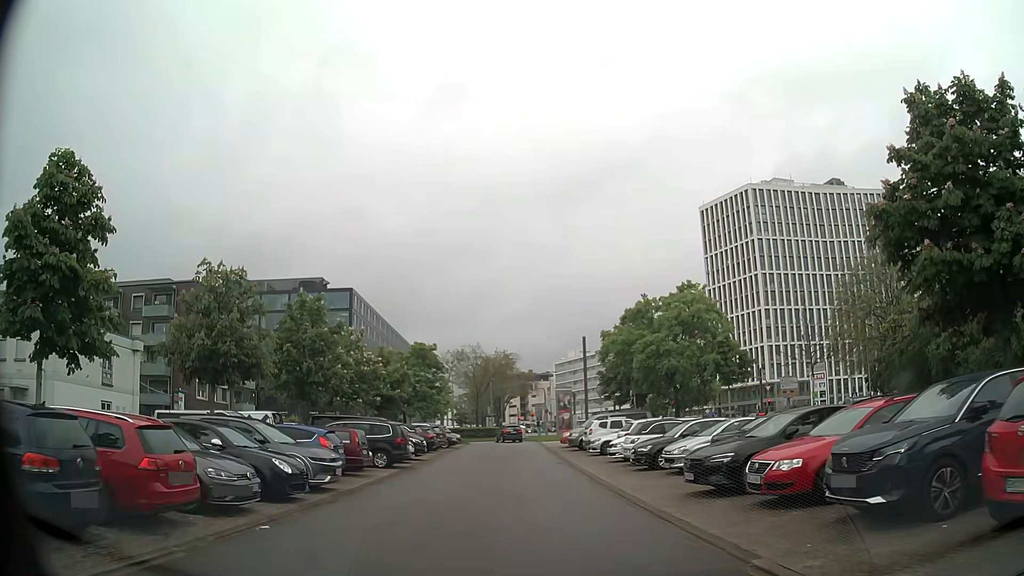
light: Day
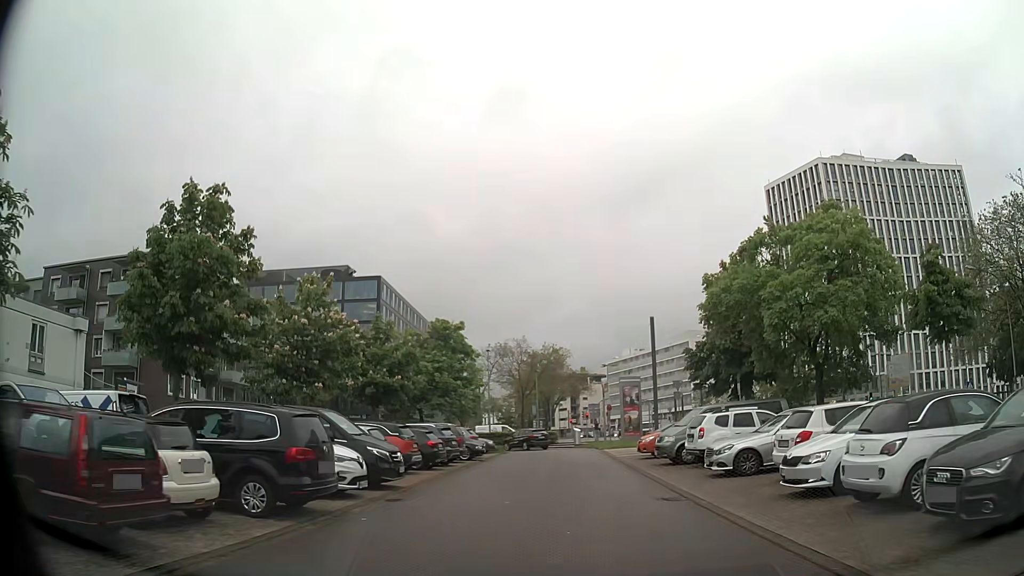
(-0.8, +14.5) m; -4°
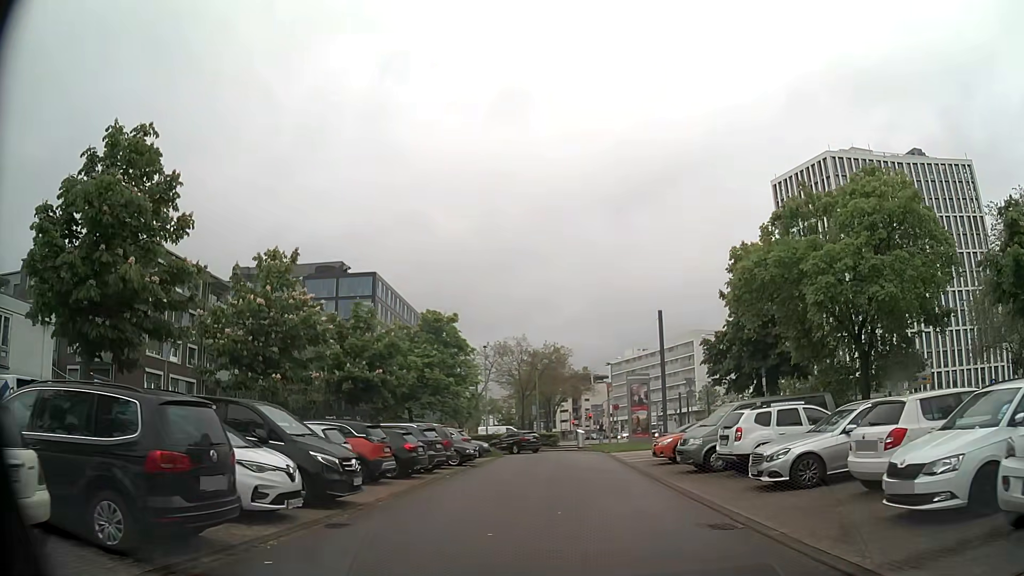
(0.0, +3.8) m; -1°
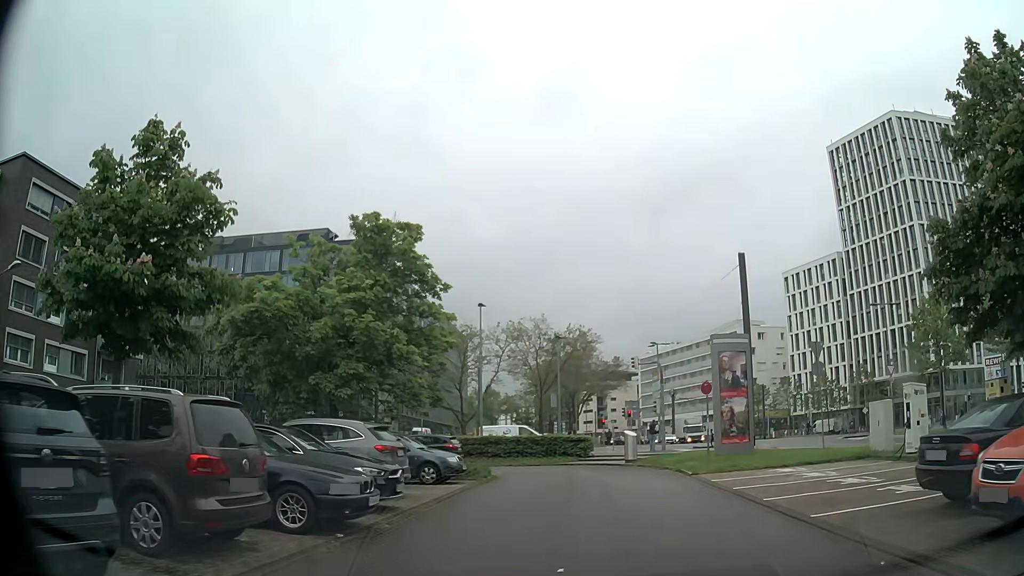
(-0.1, +18.4) m; -1°
